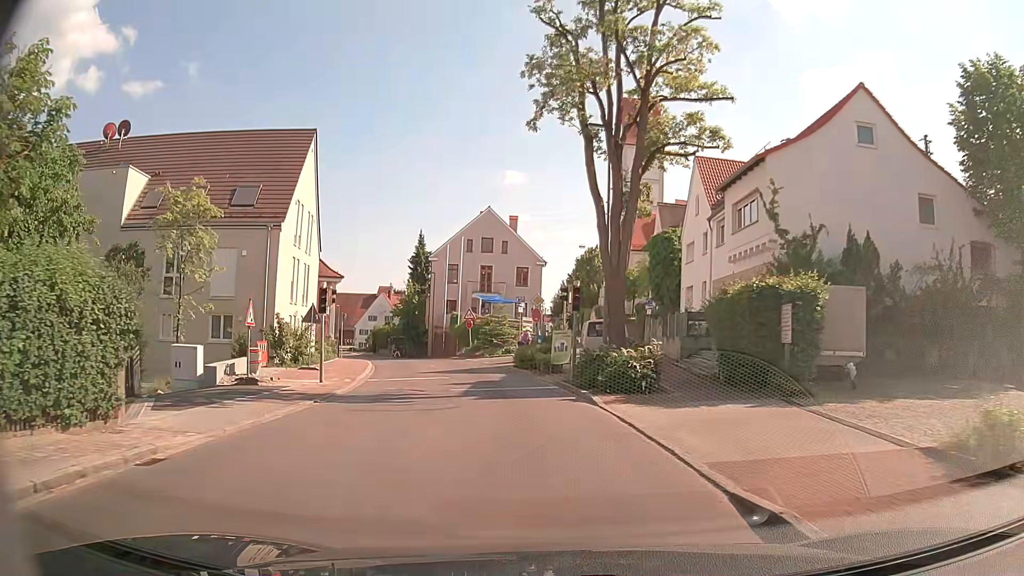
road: tertiary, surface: asphalt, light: Day
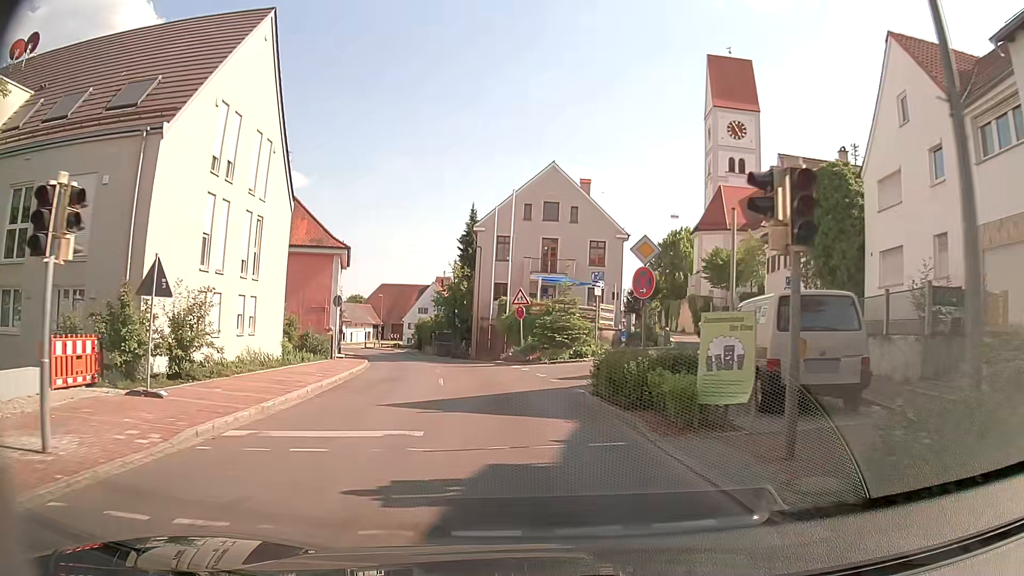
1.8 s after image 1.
(-0.6, +15.4) m; -6°
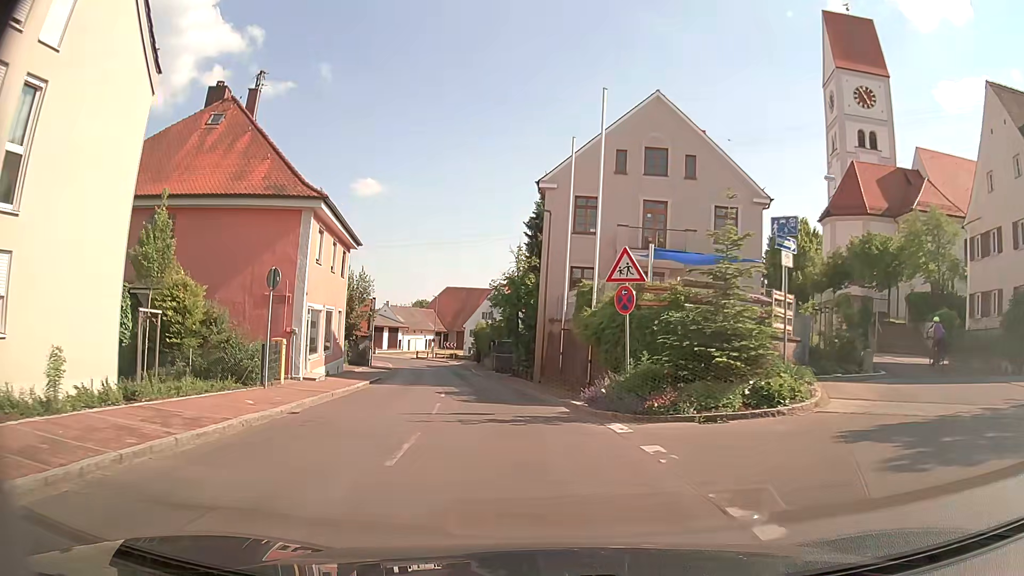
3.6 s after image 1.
(-0.9, +16.5) m; -6°
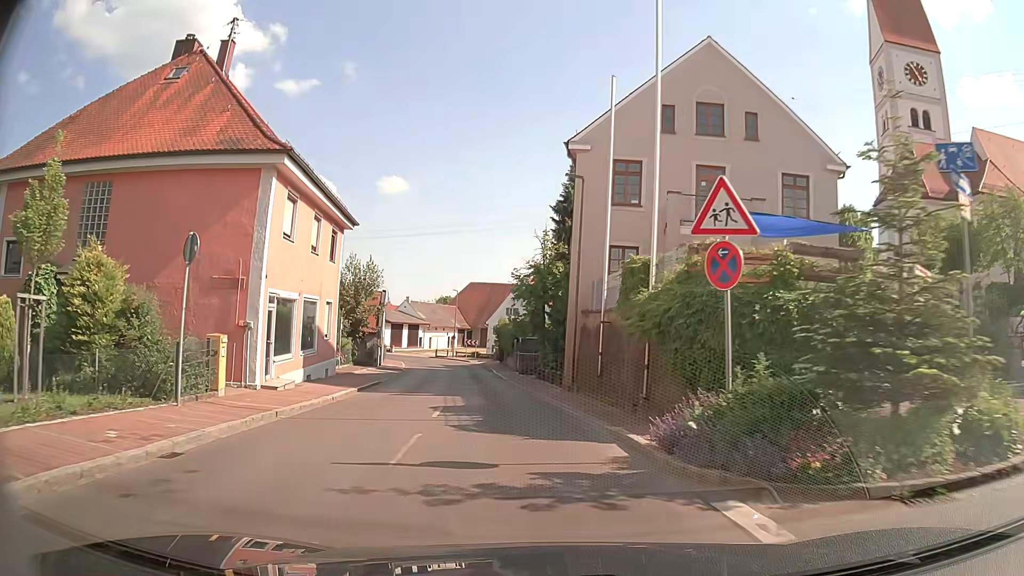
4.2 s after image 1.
(-0.1, +6.0) m; -2°
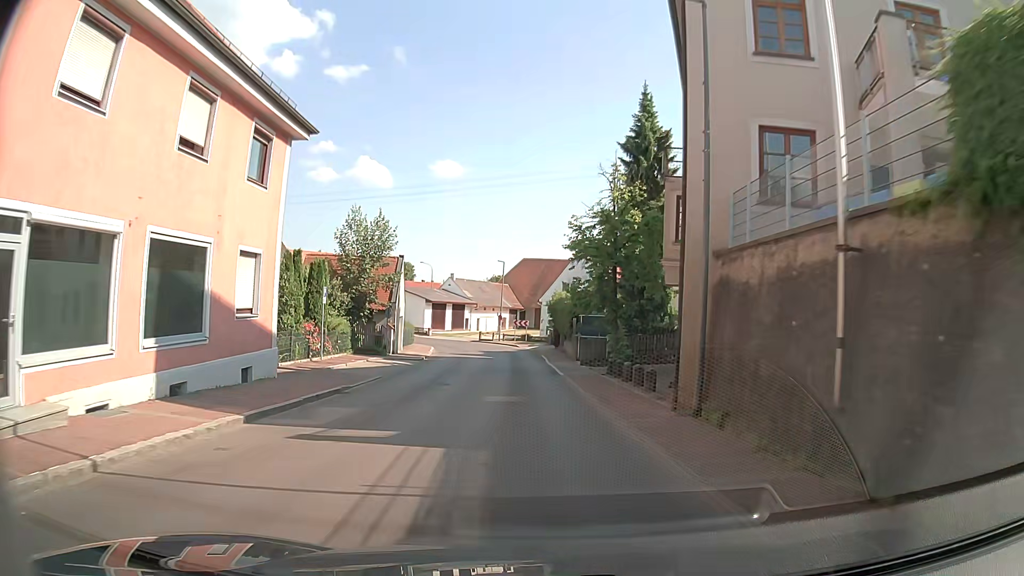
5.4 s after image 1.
(-0.5, +12.8) m; -4°
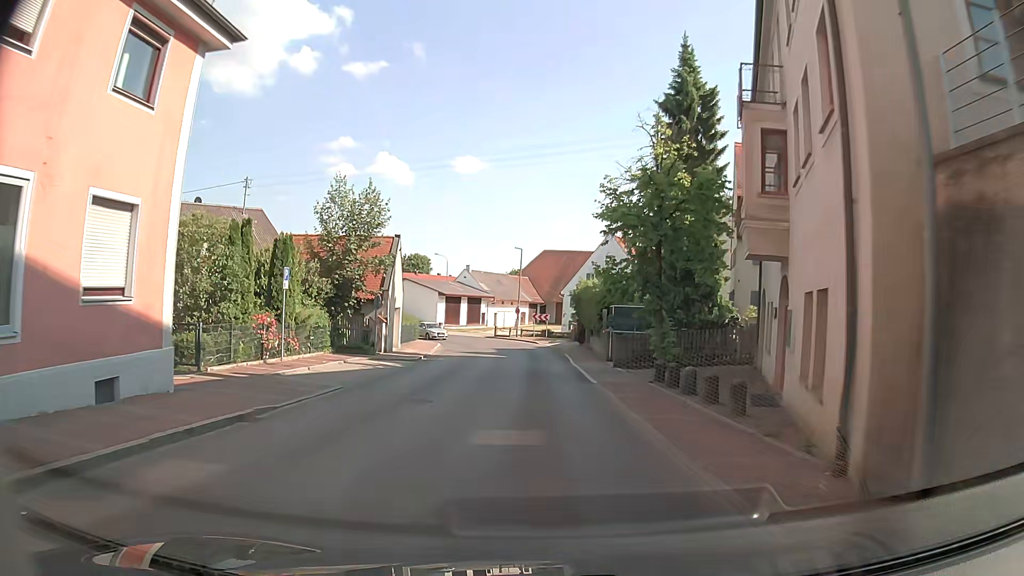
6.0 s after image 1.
(-0.2, +6.7) m; -3°
